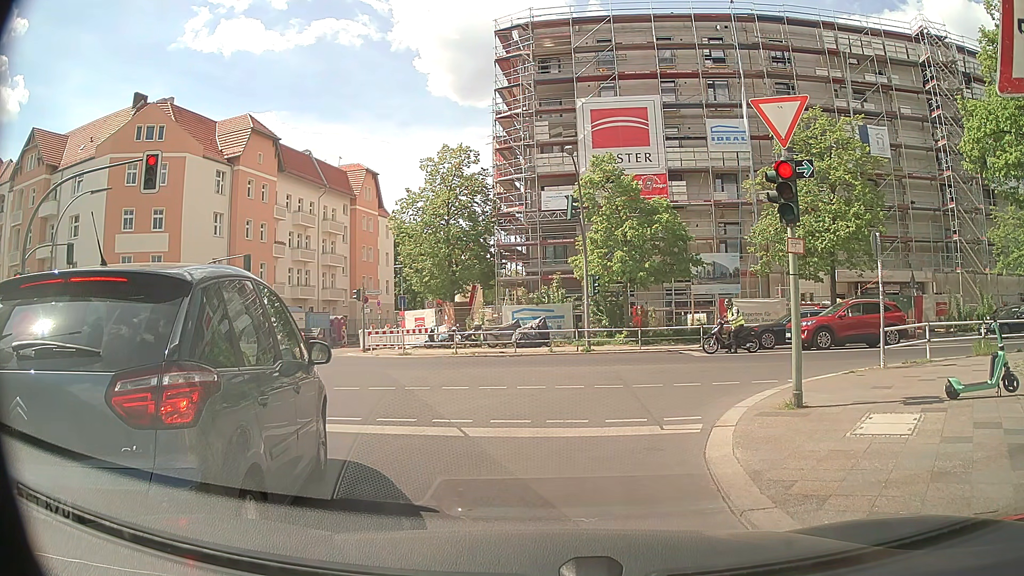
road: residential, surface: asphalt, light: Day
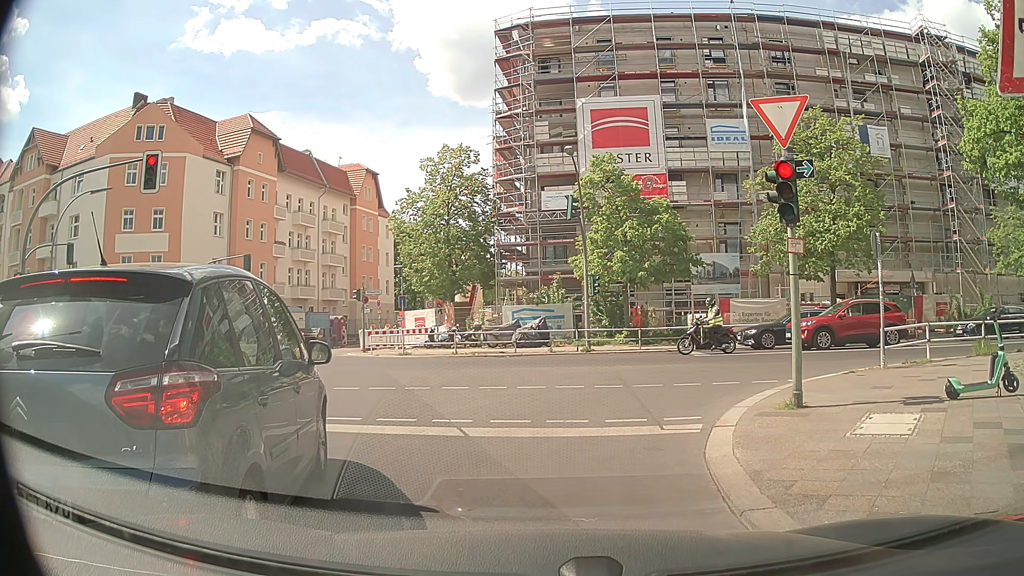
(0.0, 0.0) m; 0°
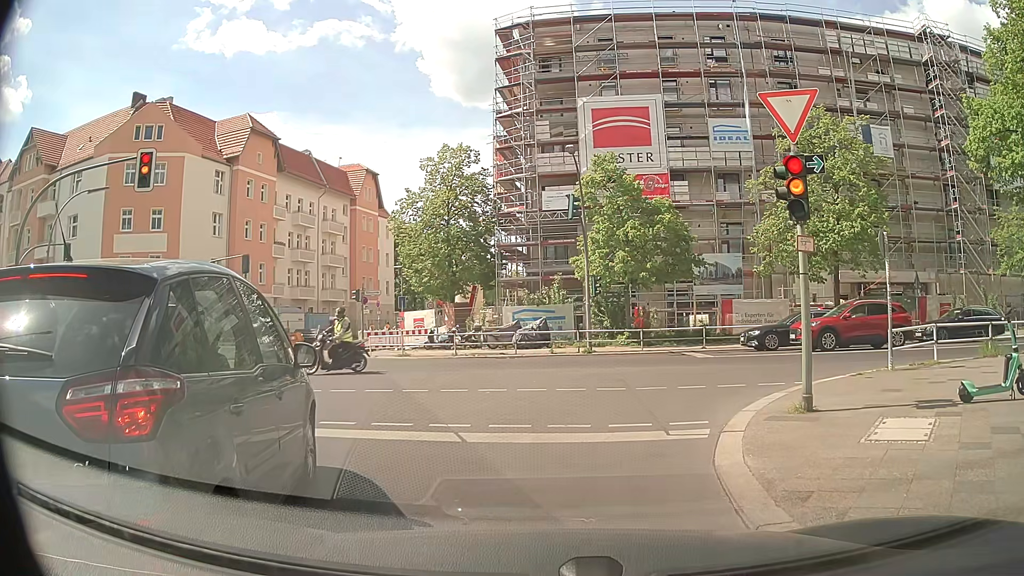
(0.0, +0.3) m; 0°
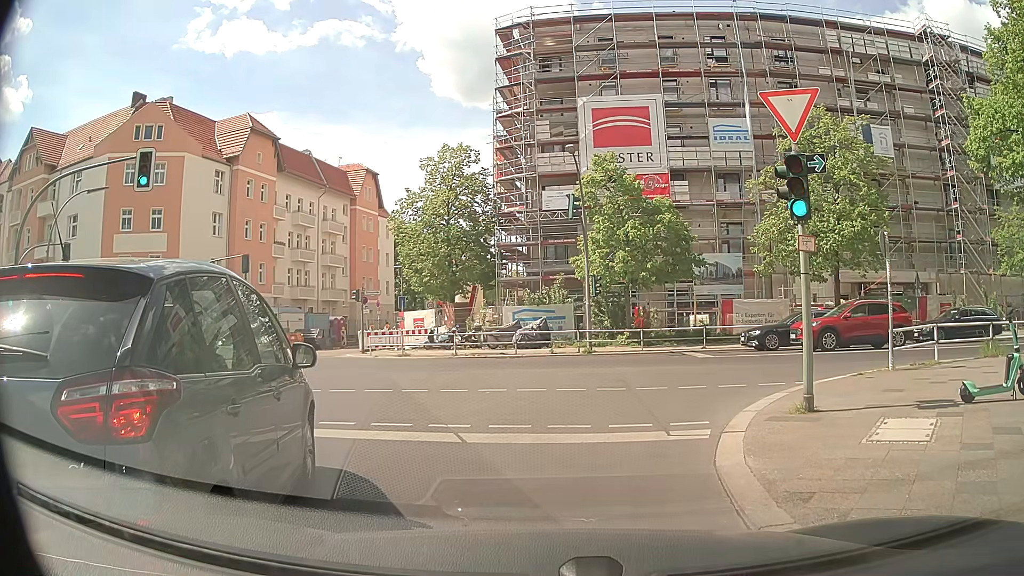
(0.0, +0.1) m; 0°
